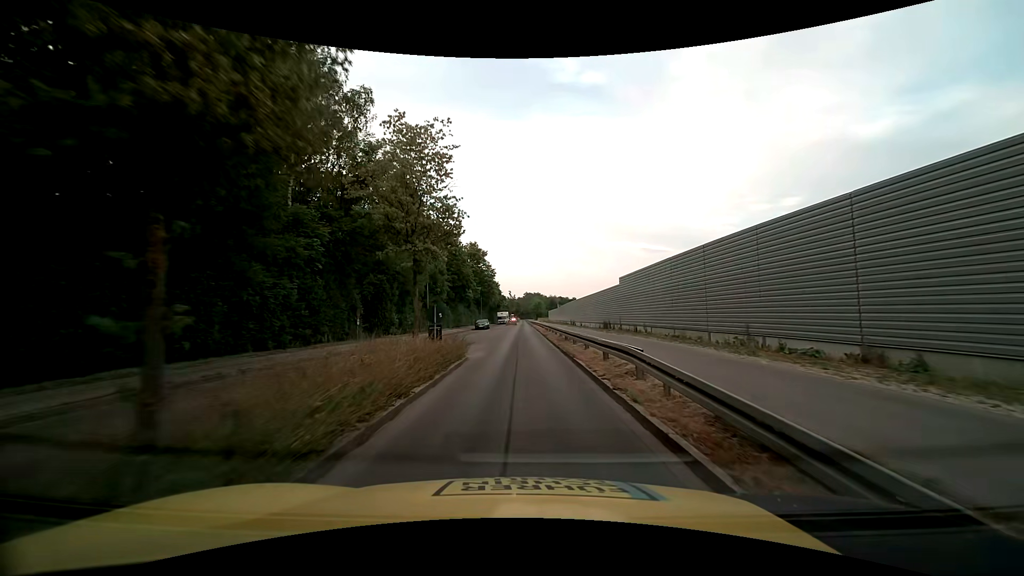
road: tertiary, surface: asphalt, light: Day
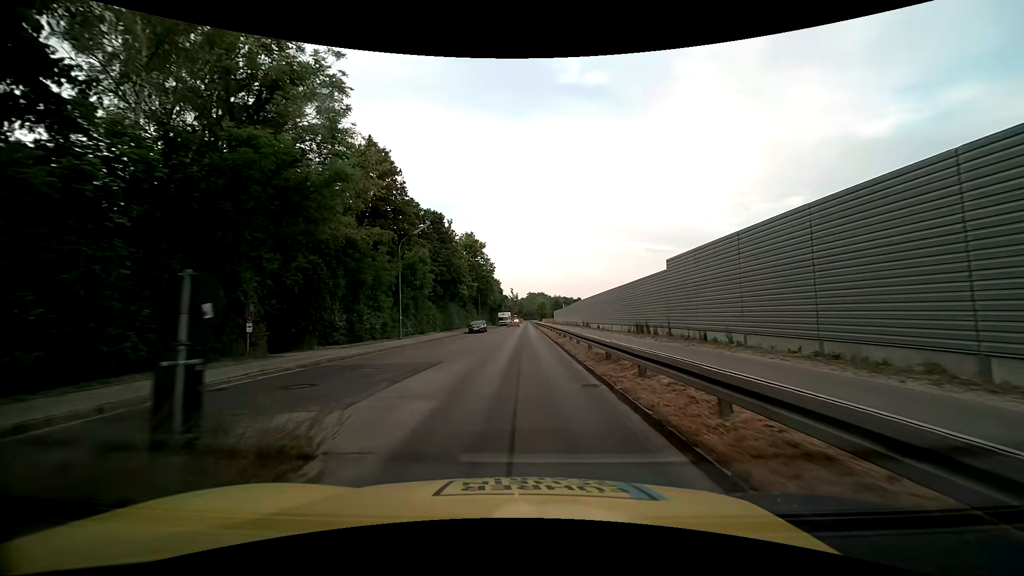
(0.0, +12.0) m; 0°
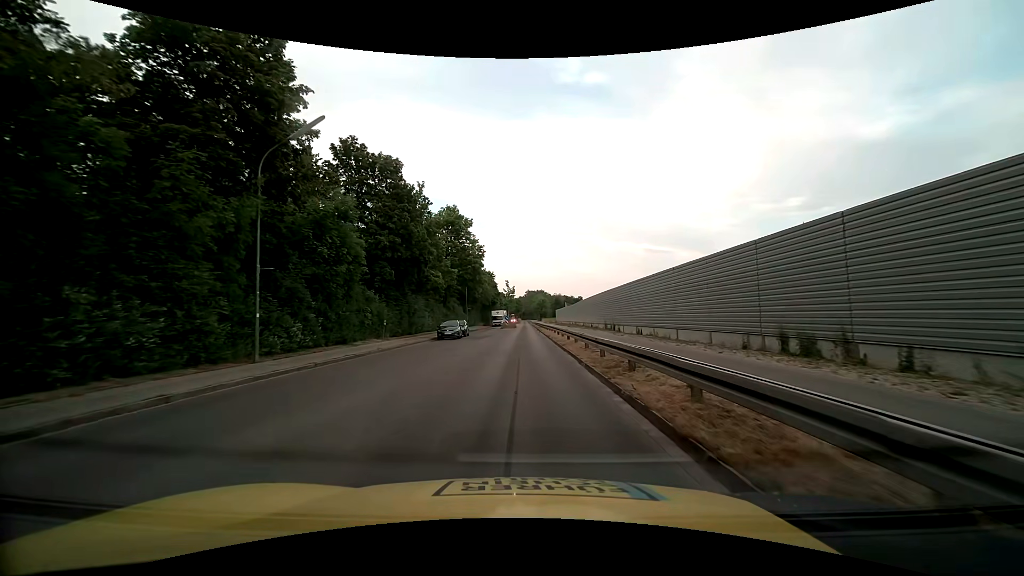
(0.0, +19.2) m; 0°
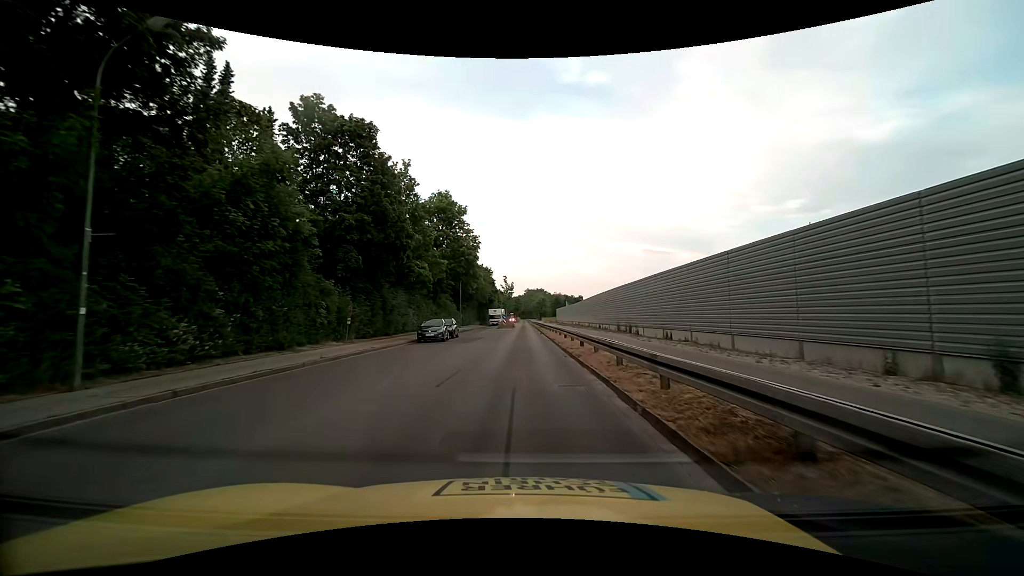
(0.0, +6.7) m; 0°
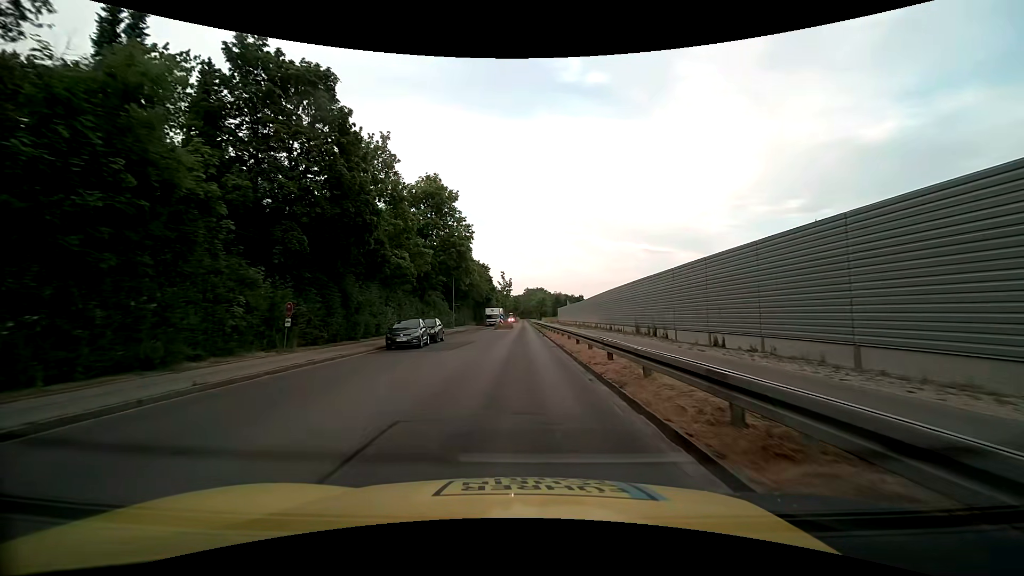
(0.0, +6.8) m; 0°
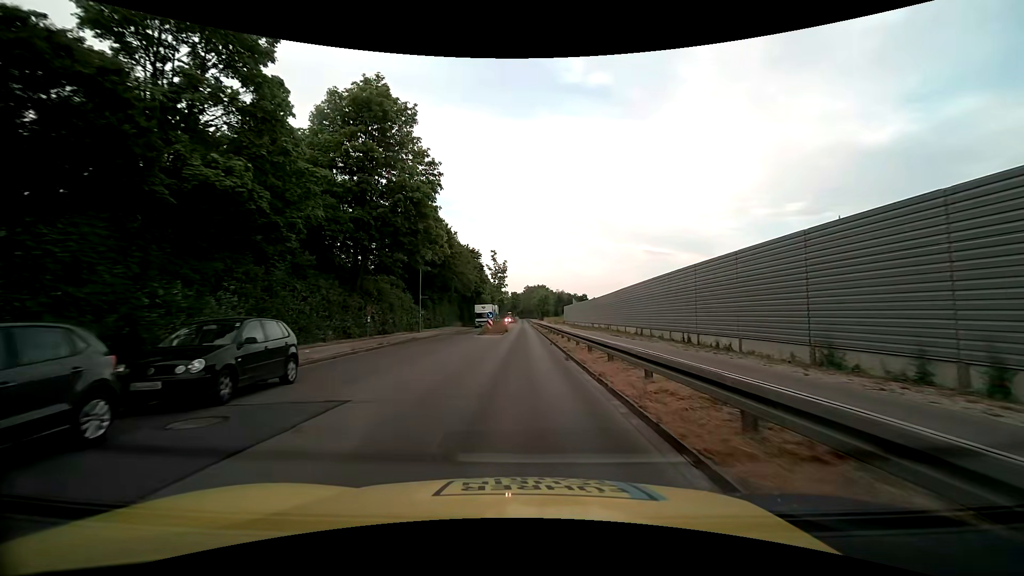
(0.0, +20.5) m; 0°
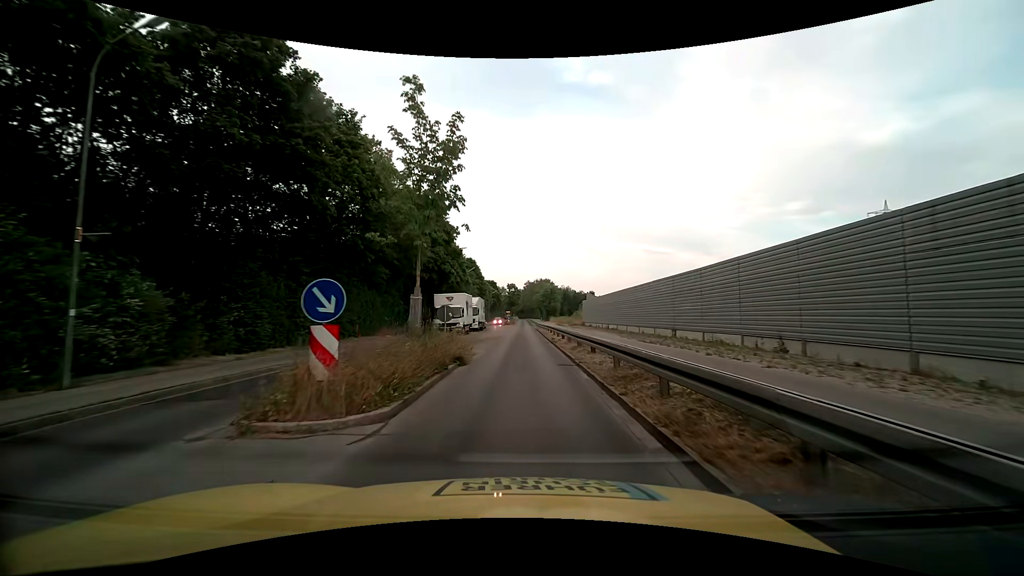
(0.0, +33.4) m; 0°
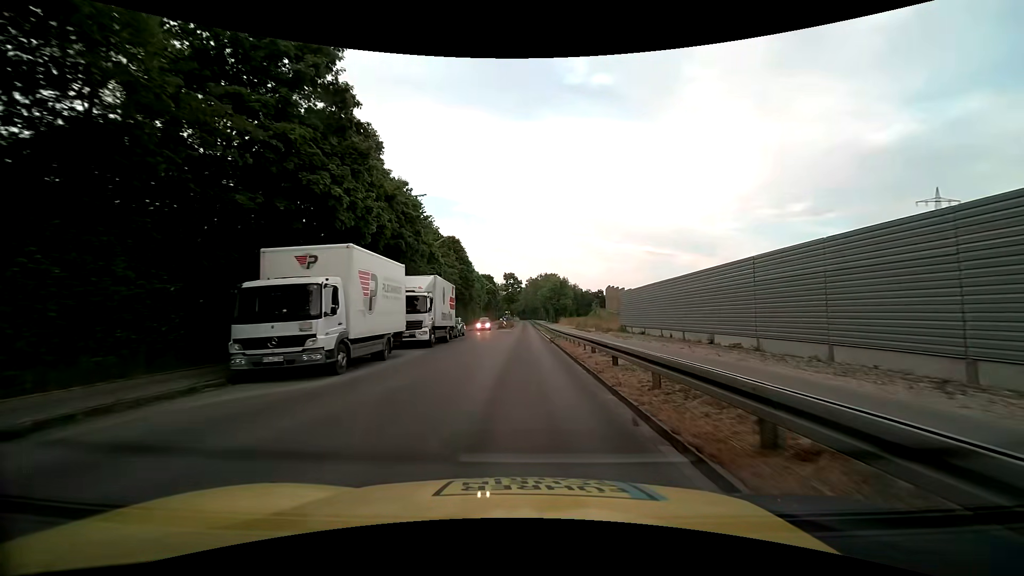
(-0.1, +27.3) m; 0°
(0, +10) (0, +20) (0, +30) (0, +40) (0, +50) (0, +60) (0, +70) (0, +80) (0, +90) (0, +100) m
